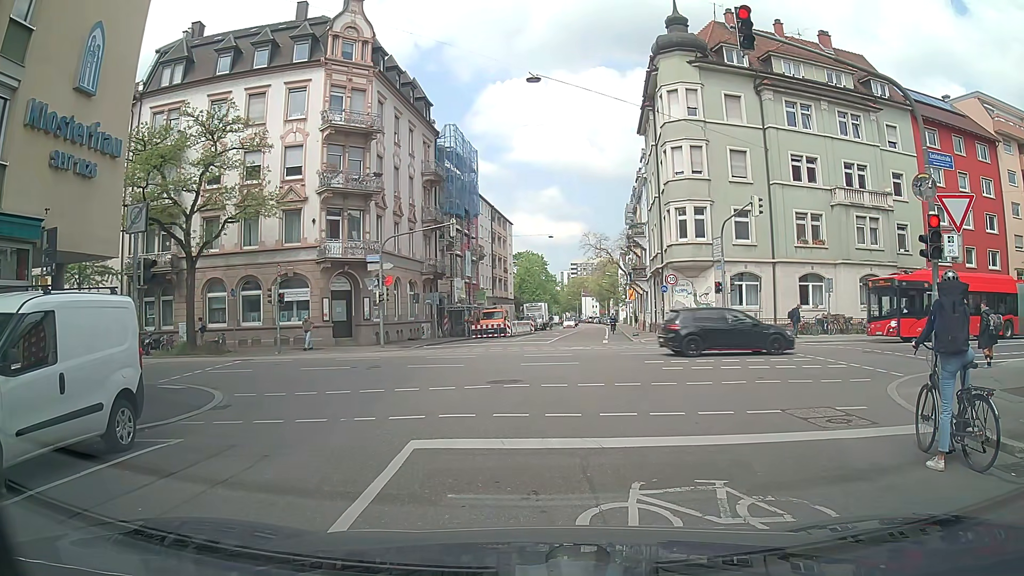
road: residential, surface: asphalt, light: Day
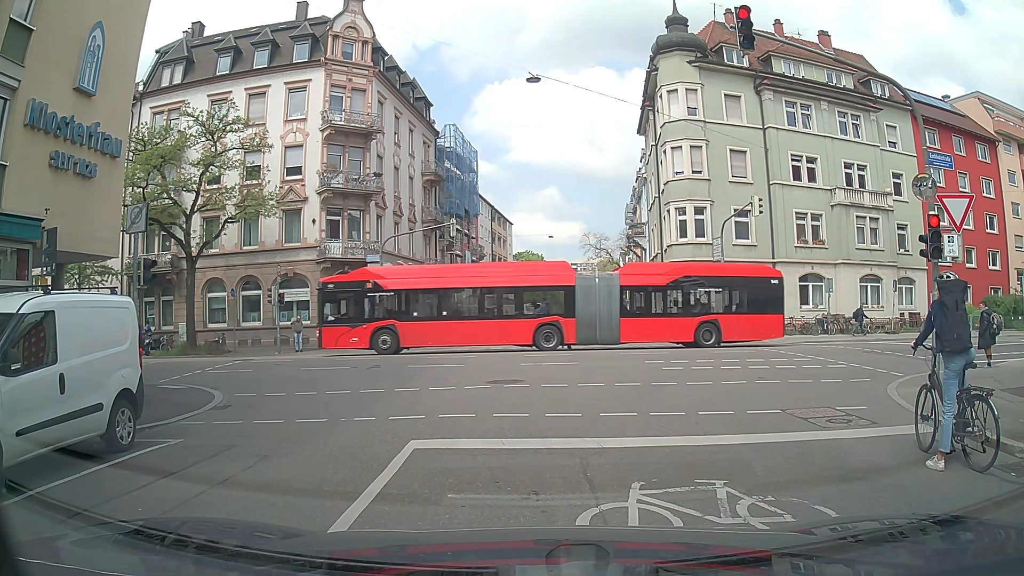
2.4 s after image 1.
(0.0, 0.0) m; 0°
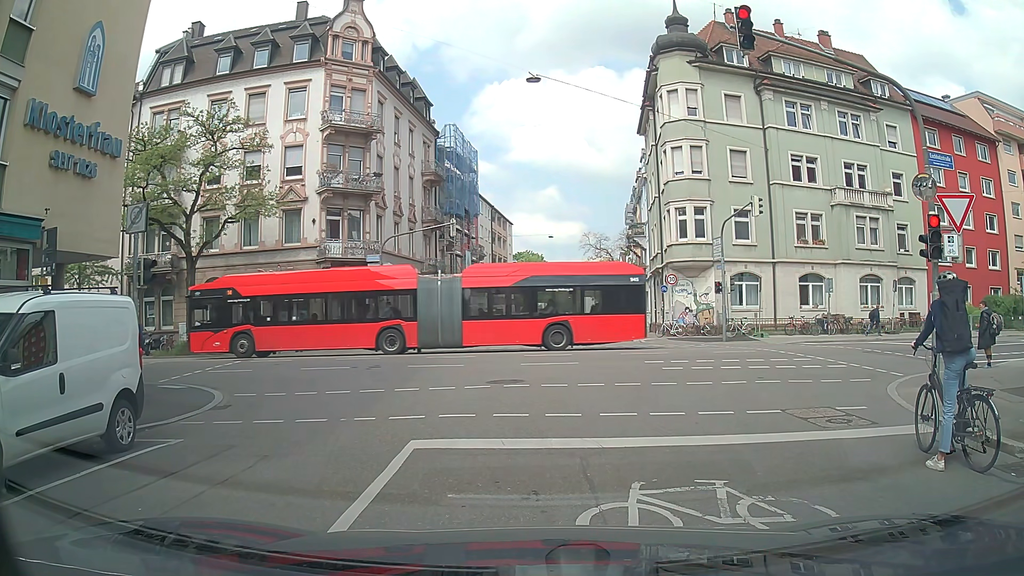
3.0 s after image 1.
(0.0, 0.0) m; 0°
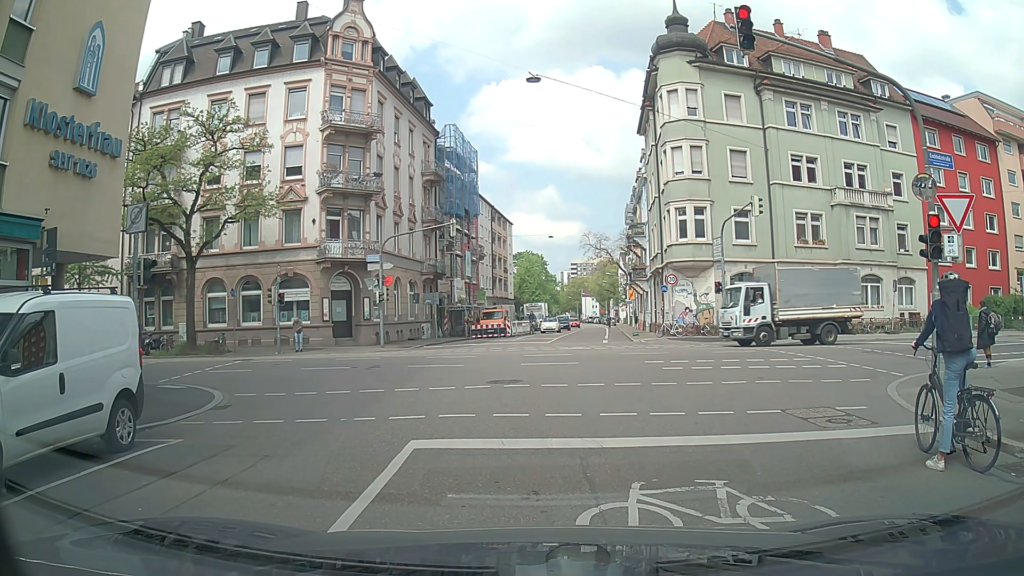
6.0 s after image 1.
(0.0, 0.0) m; 0°
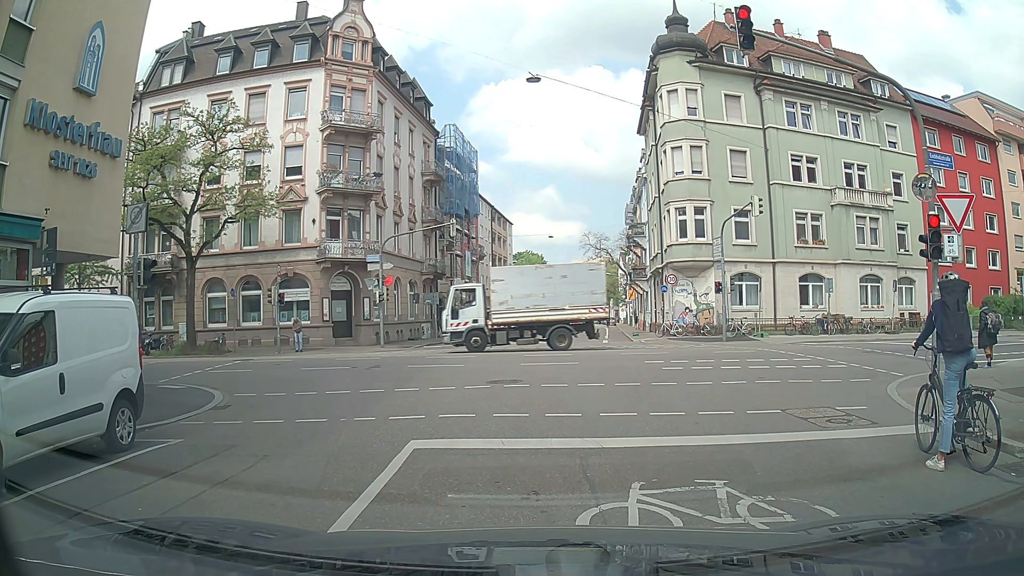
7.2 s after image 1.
(0.0, 0.0) m; 0°
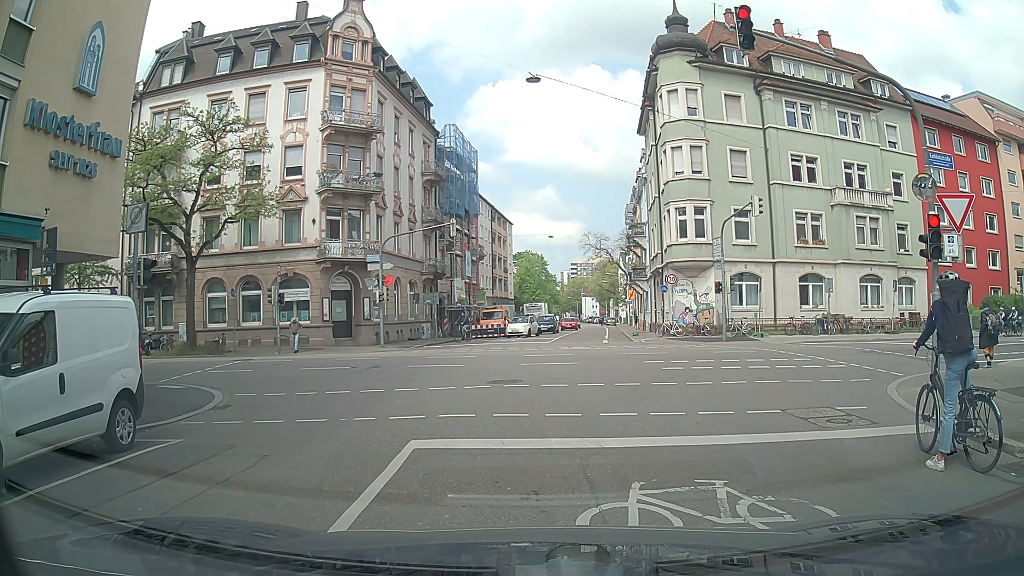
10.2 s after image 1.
(0.0, 0.0) m; 0°
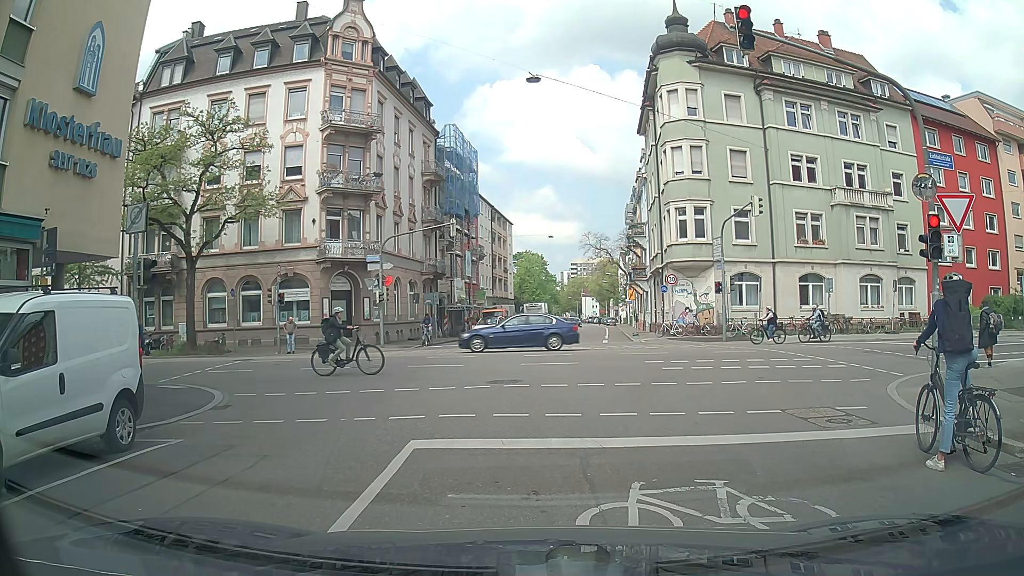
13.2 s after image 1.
(0.0, 0.0) m; 0°
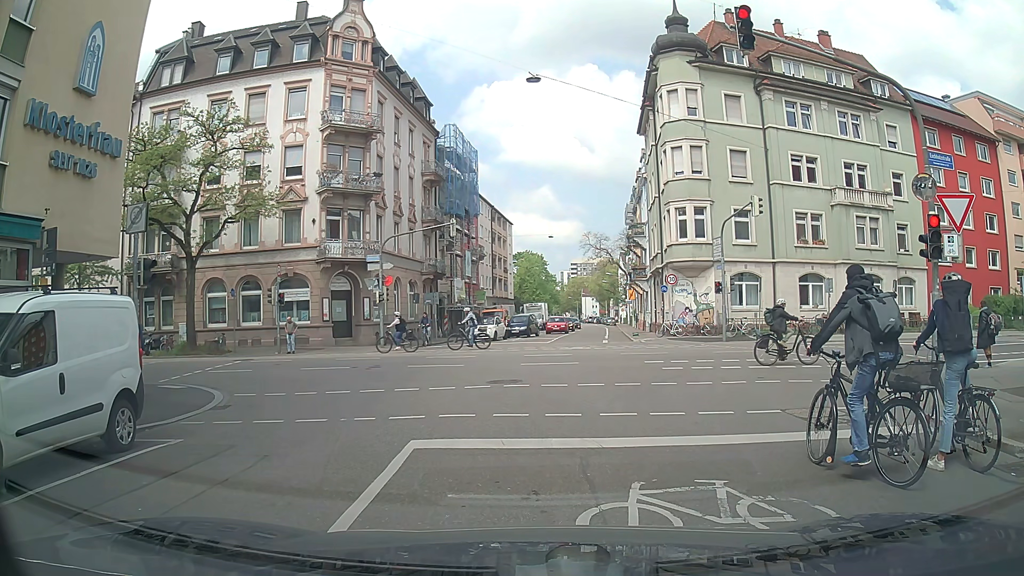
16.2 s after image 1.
(0.0, 0.0) m; 0°
